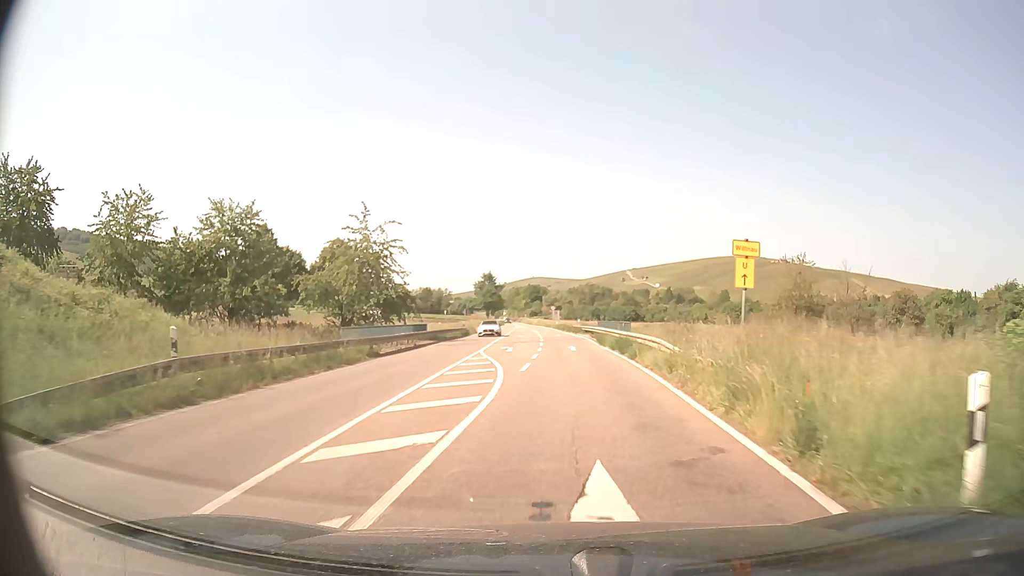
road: primary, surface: asphalt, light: Day
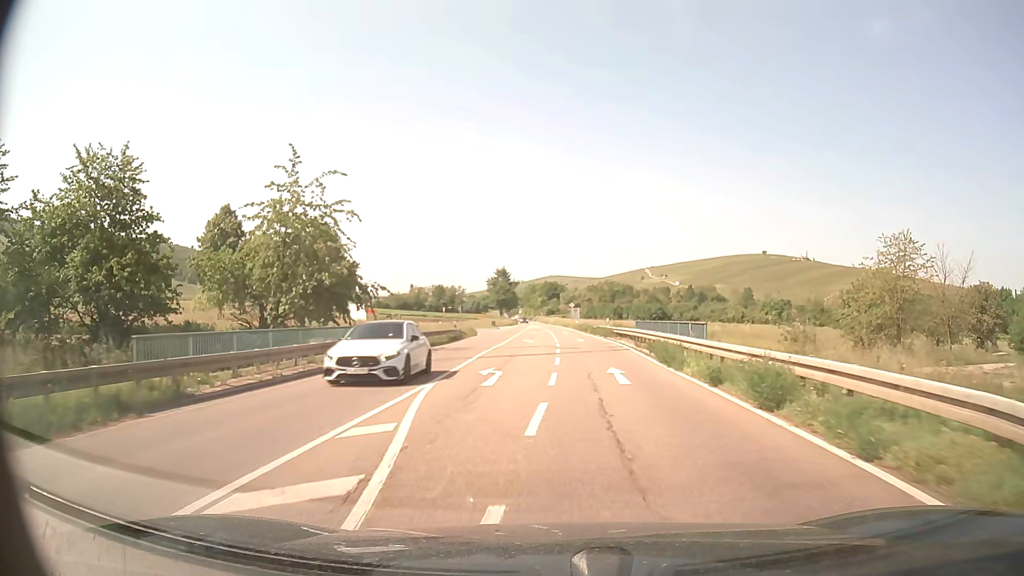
(-0.2, +15.8) m; -2°
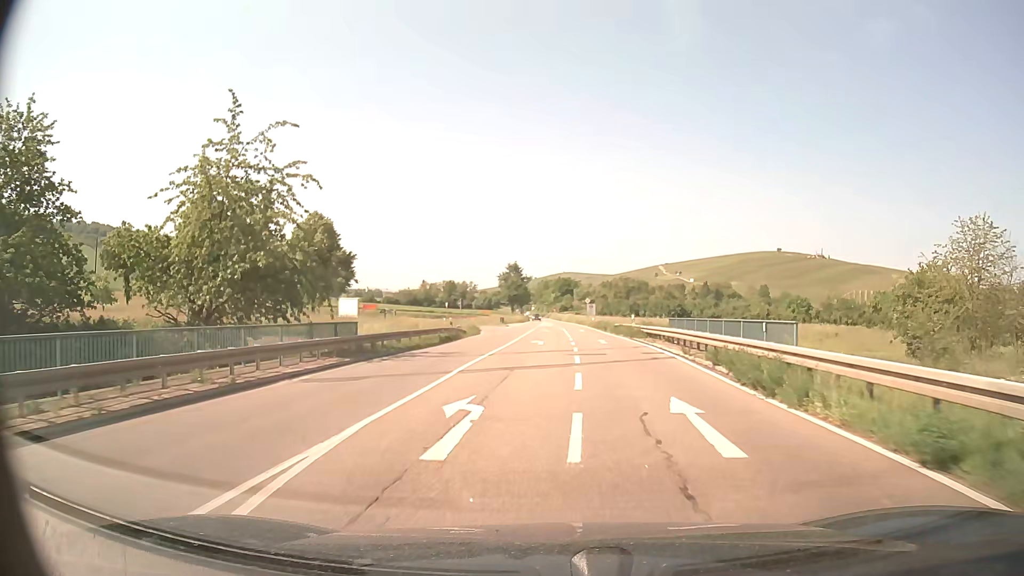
(0.0, +7.7) m; -1°
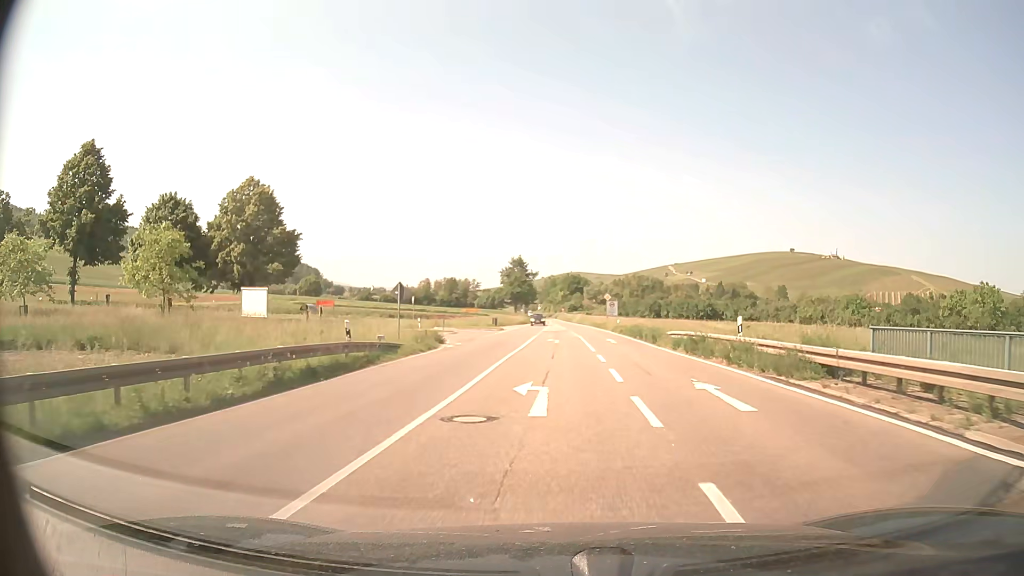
(-0.1, +21.9) m; -1°
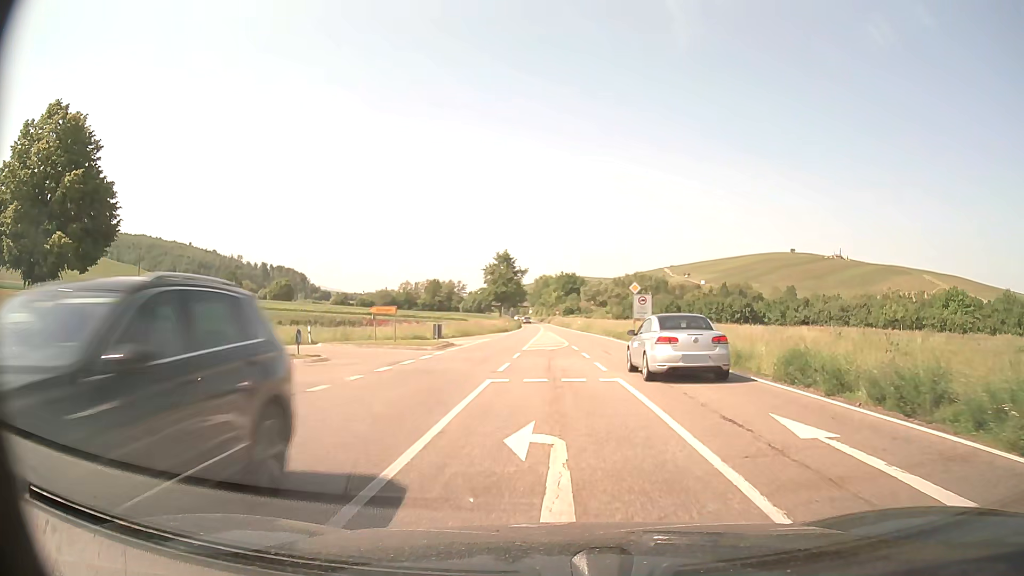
(+0.3, +29.3) m; +1°
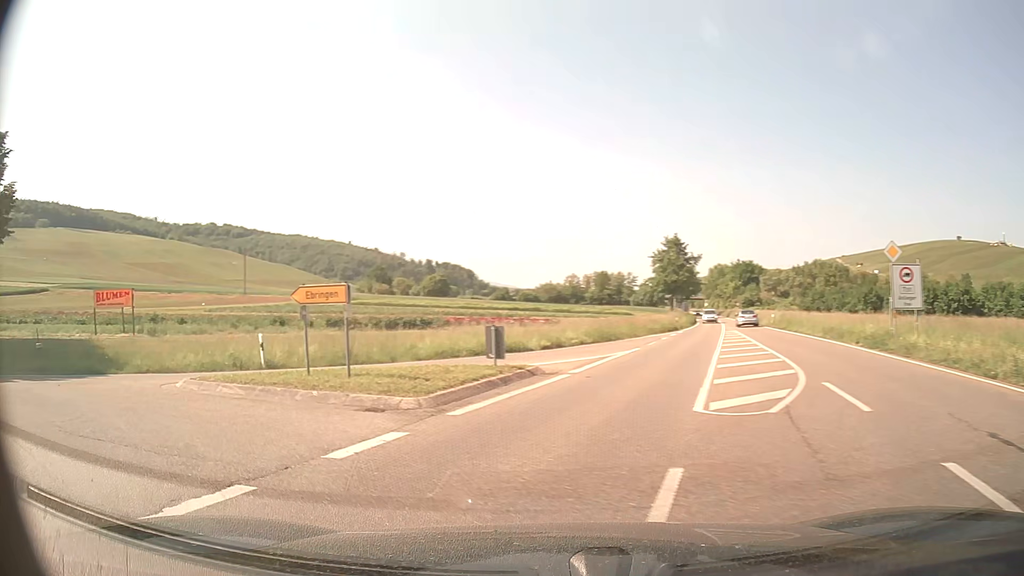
(-0.4, +20.5) m; -16°
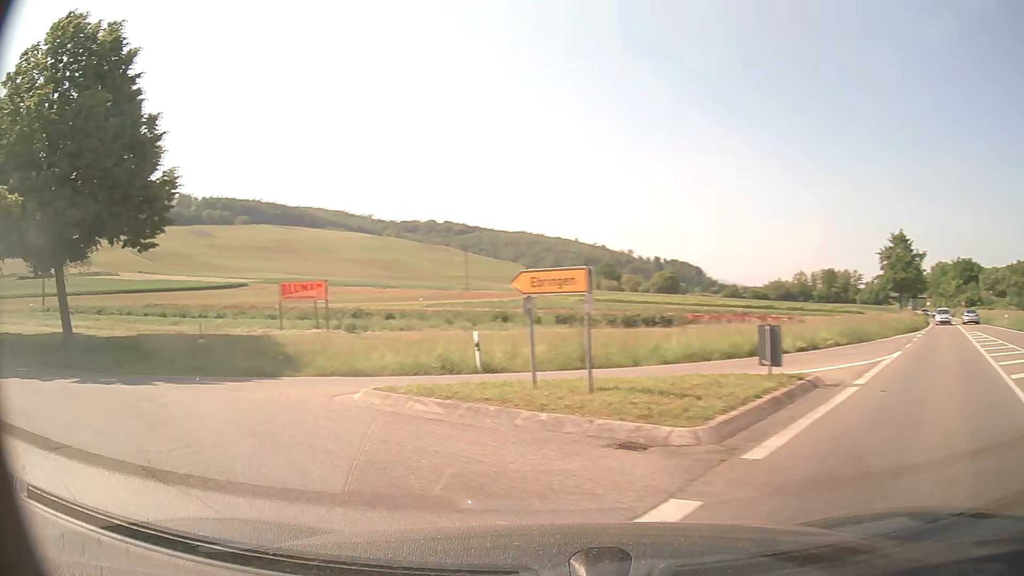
(-0.5, +3.1) m; -19°
